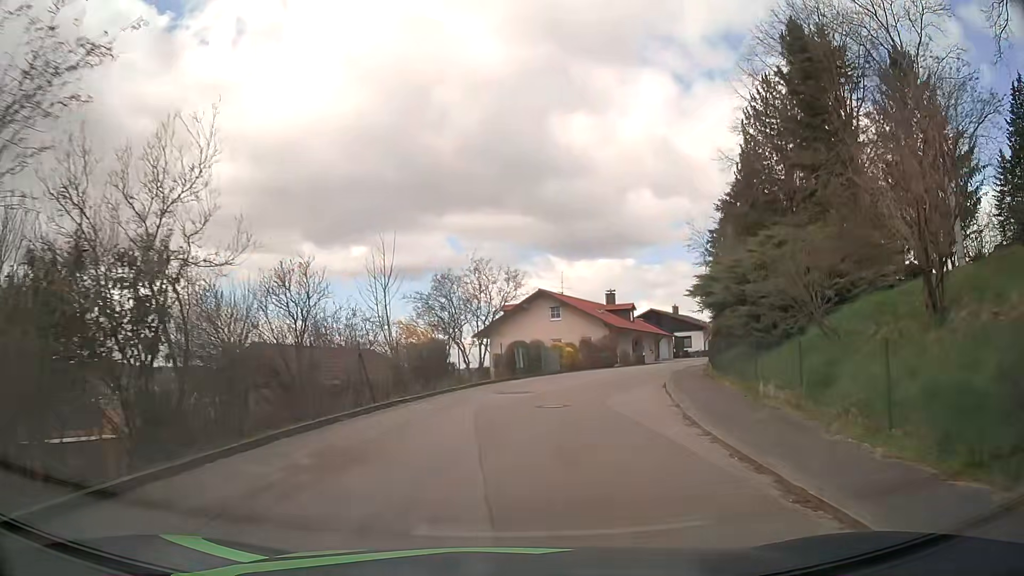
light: Day
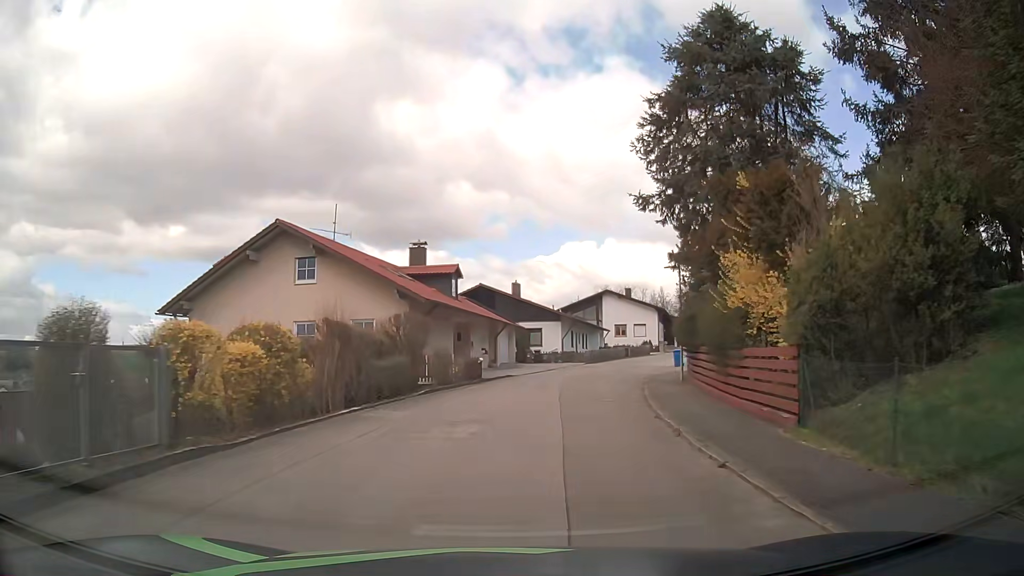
(+4.1, +28.2) m; +16°
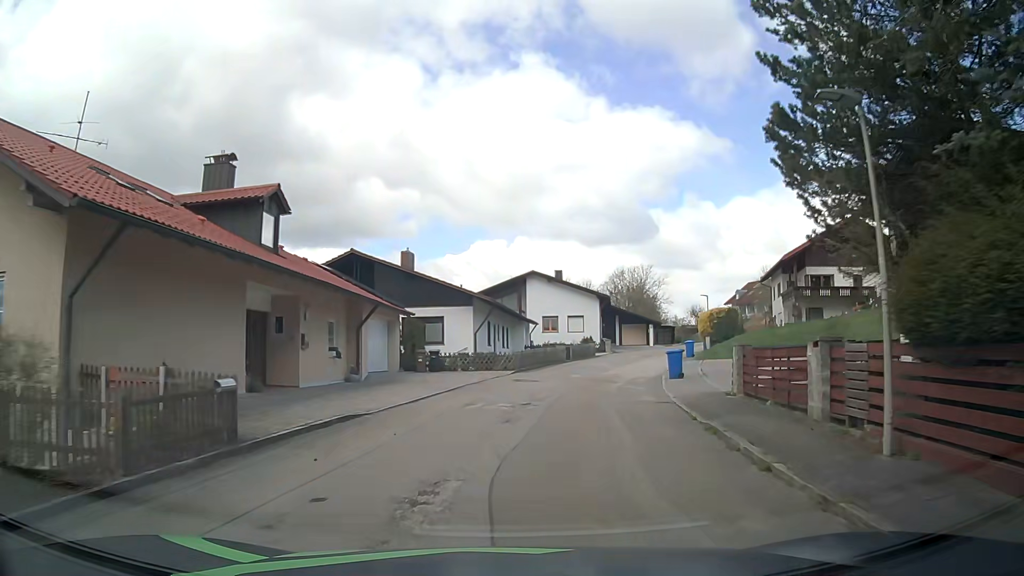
(+1.1, +17.9) m; +7°
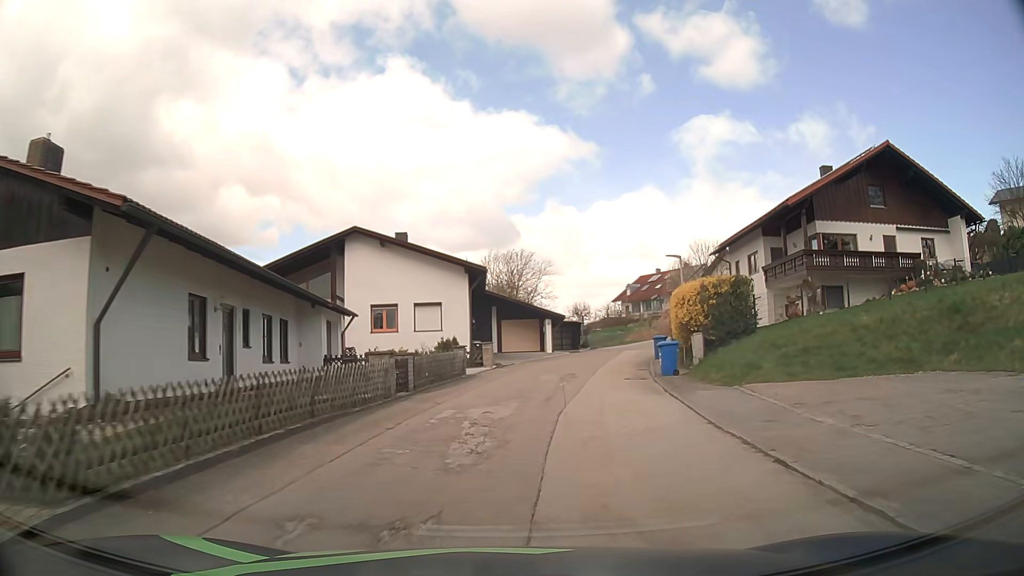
(+2.5, +23.8) m; +12°
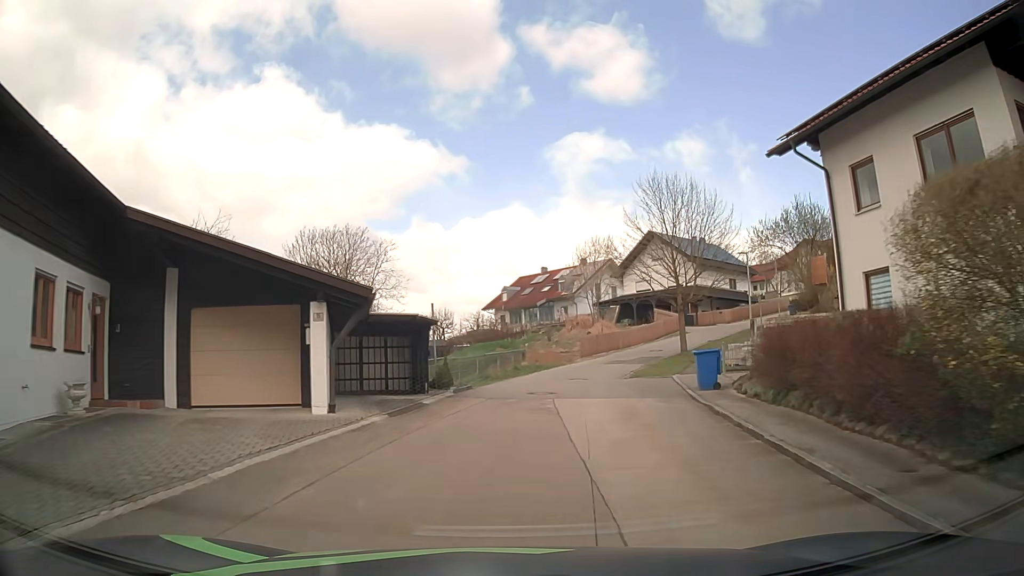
(+3.2, +29.3) m; +12°
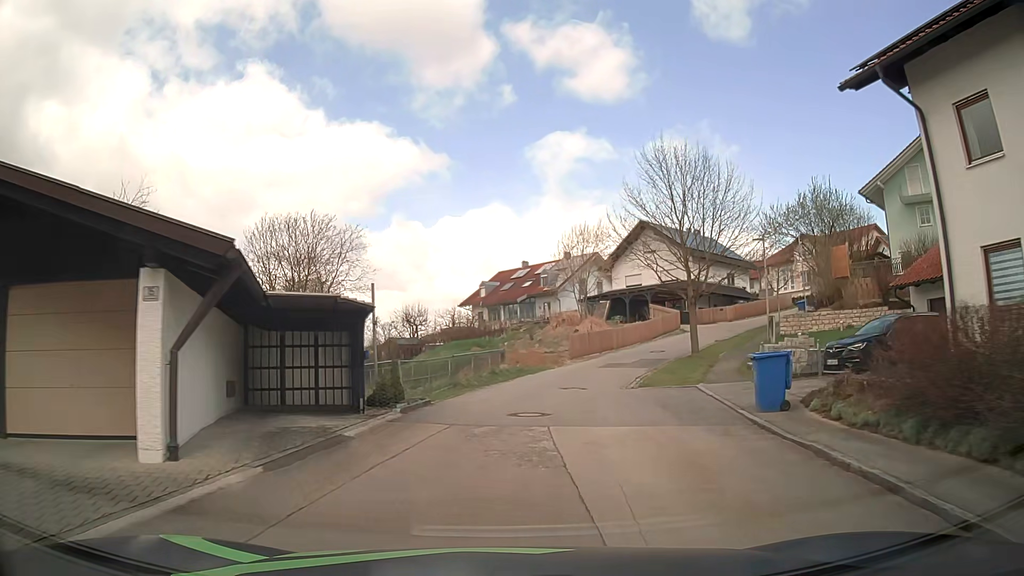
(+0.1, +5.6) m; +2°
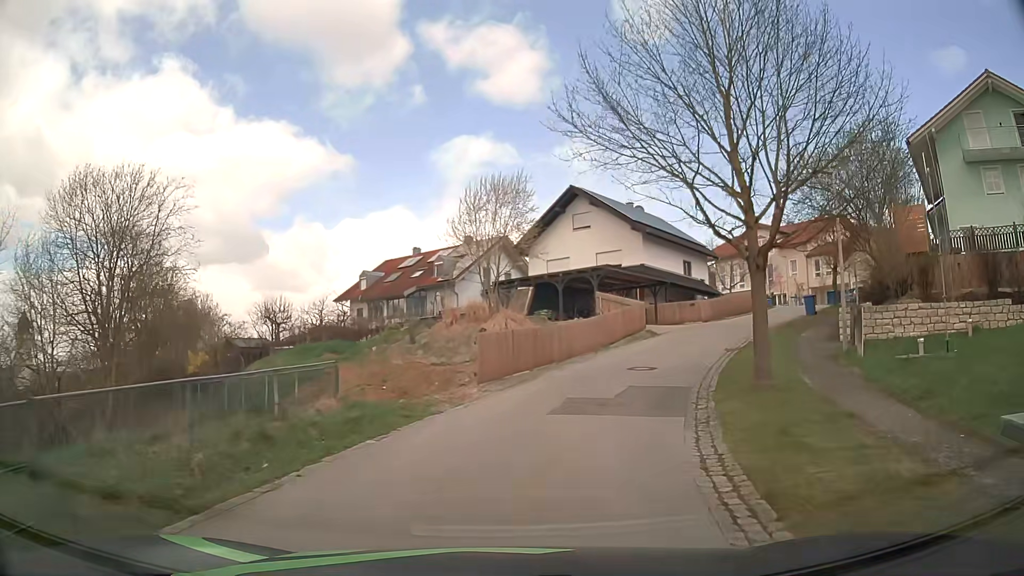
(+1.0, +15.9) m; +8°
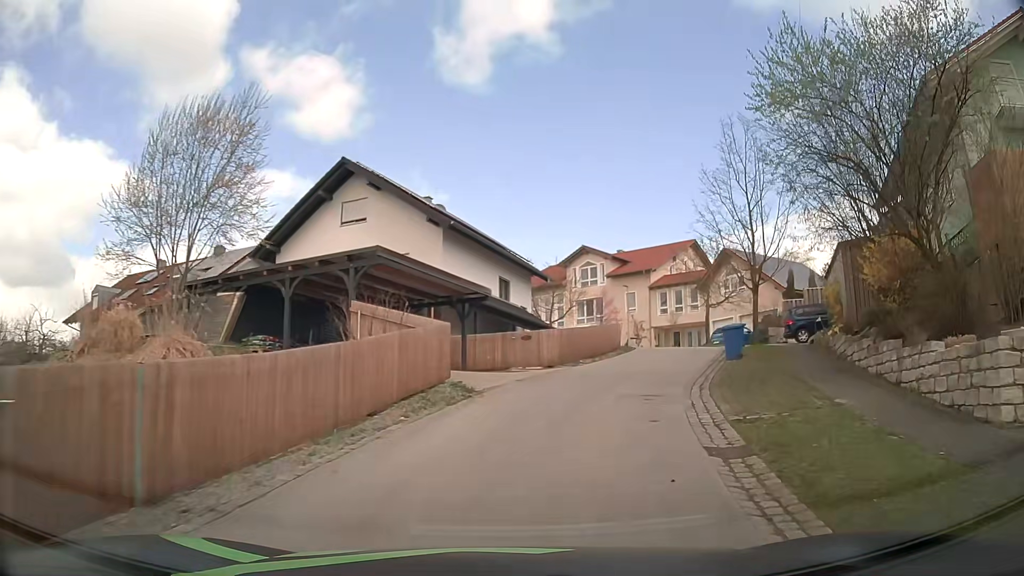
(+2.2, +14.9) m; +19°
(+1, +10) (+4, +20) (+7, +29) (+8, +39) (+3, +48) (-5, +54) (-13, +59) (-22, +64) (-31, +69) (-39, +74) m
